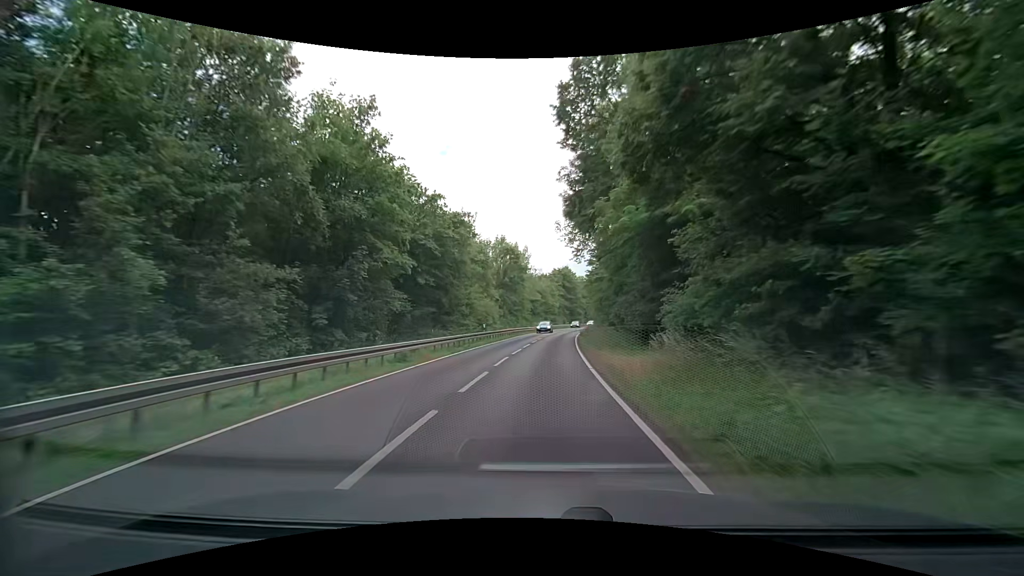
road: secondary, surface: asphalt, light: Day
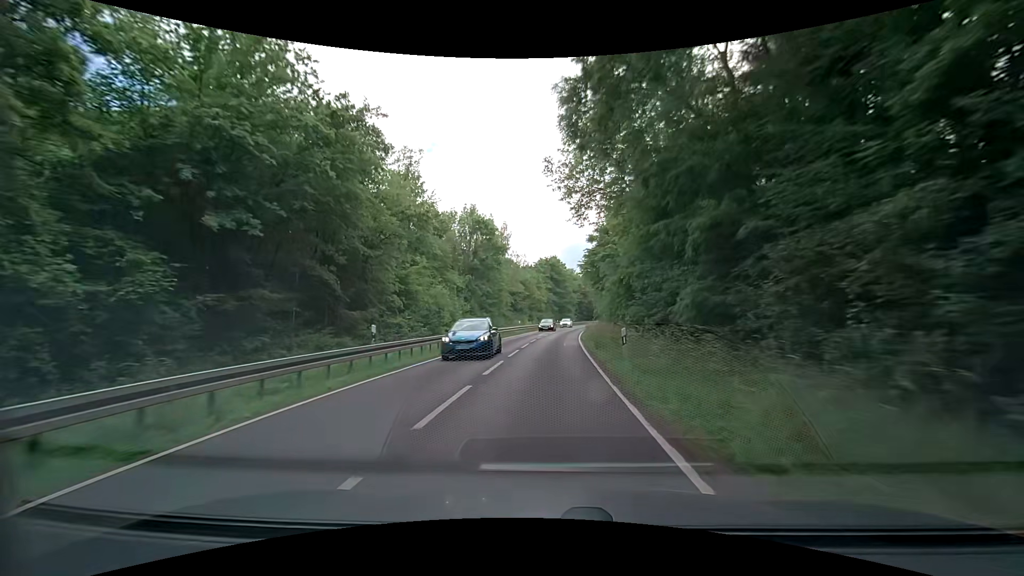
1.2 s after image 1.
(+0.5, +21.3) m; +2°
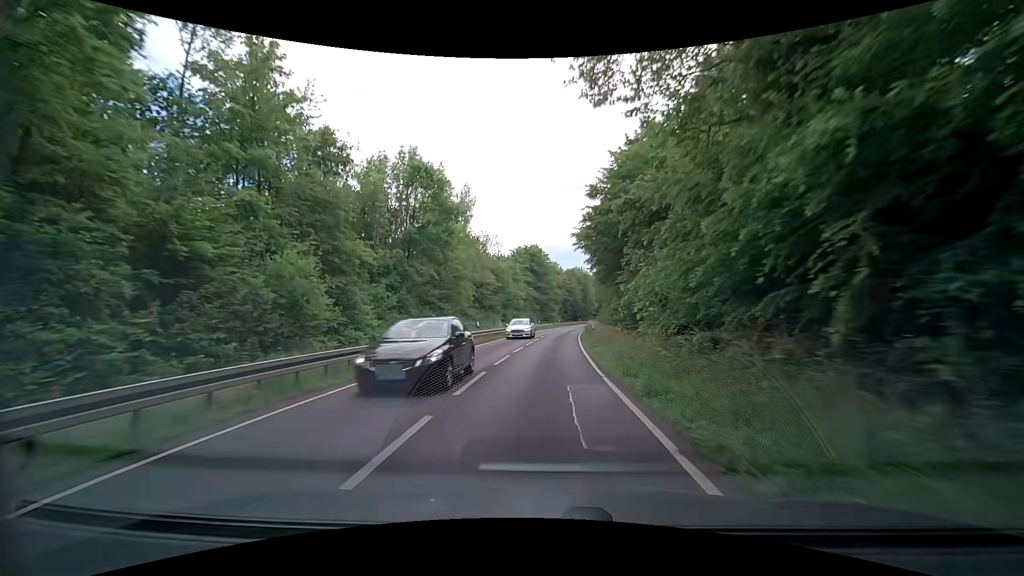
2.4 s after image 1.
(+0.2, +21.3) m; +2°
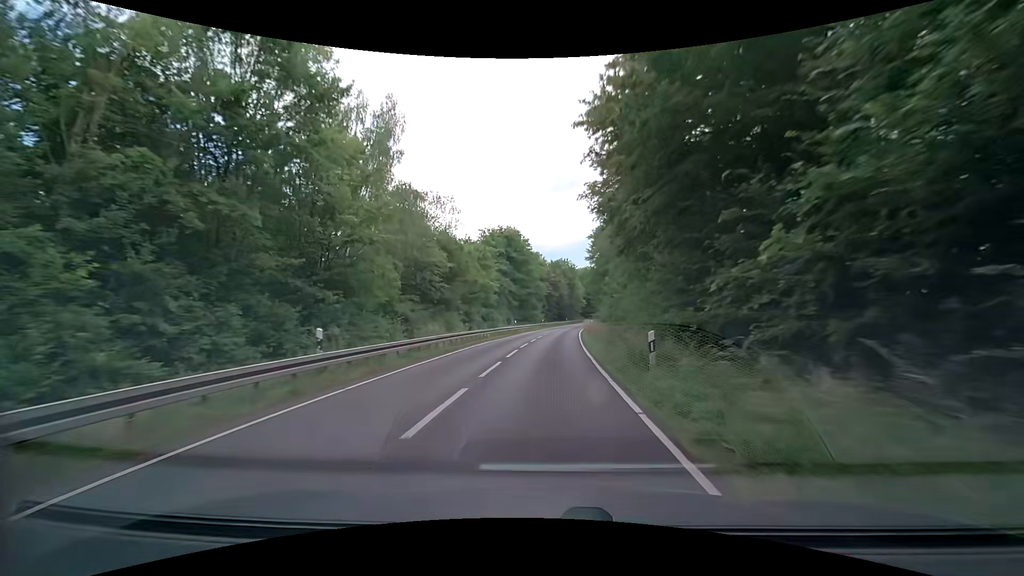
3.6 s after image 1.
(+0.5, +21.3) m; +2°
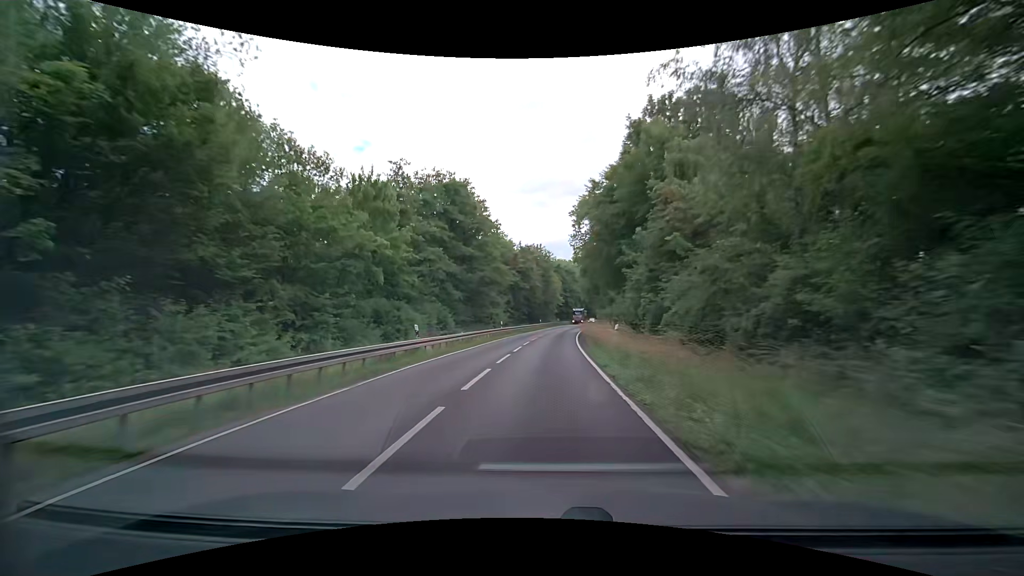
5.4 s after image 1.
(+1.0, +32.0) m; +4°
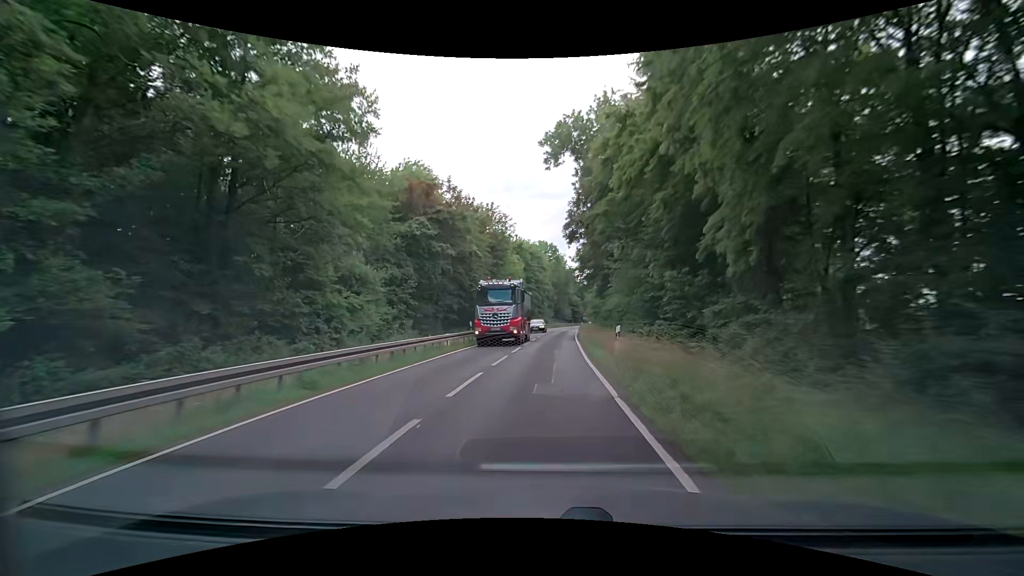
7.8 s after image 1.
(+1.4, +42.7) m; +3°
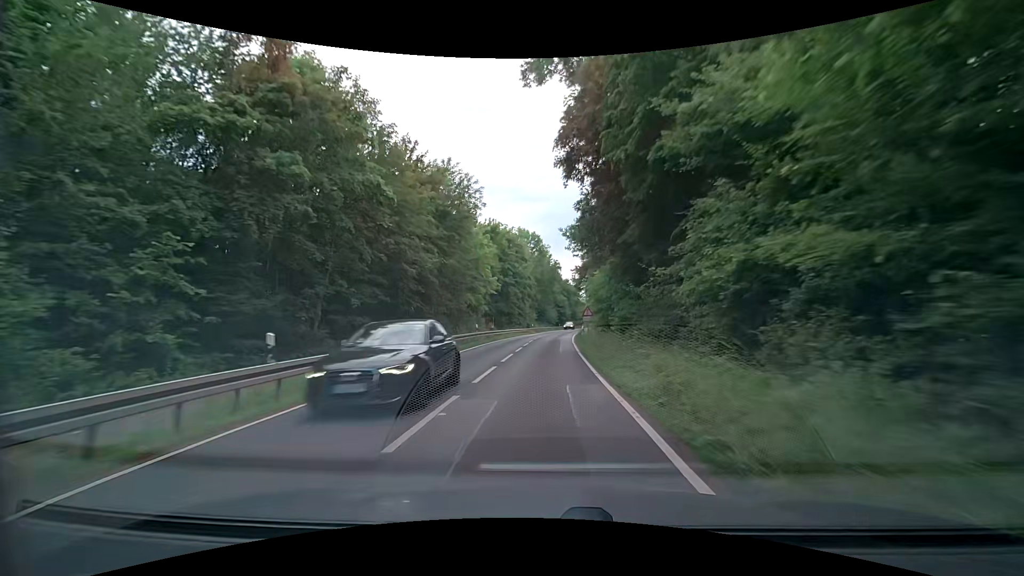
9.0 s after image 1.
(+0.7, +21.4) m; +2°
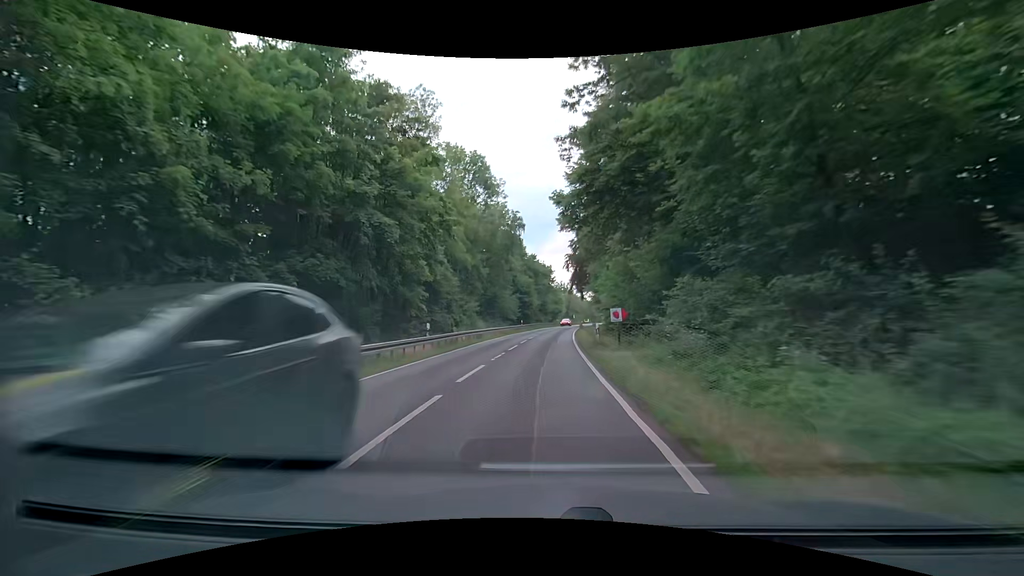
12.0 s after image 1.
(+2.4, +53.4) m; +5°
(0, +10) (0, +20) (0, +30) (+1, +40) (+1, +50) (+2, +60) (+3, +70) (+4, +80) (+5, +90) (+7, +100) m
